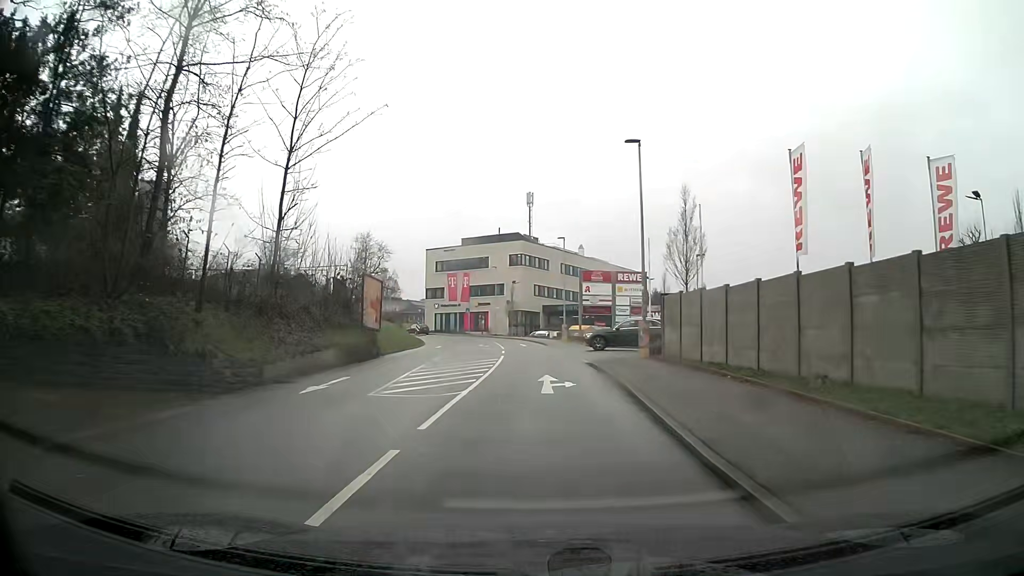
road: tertiary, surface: asphalt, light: Day
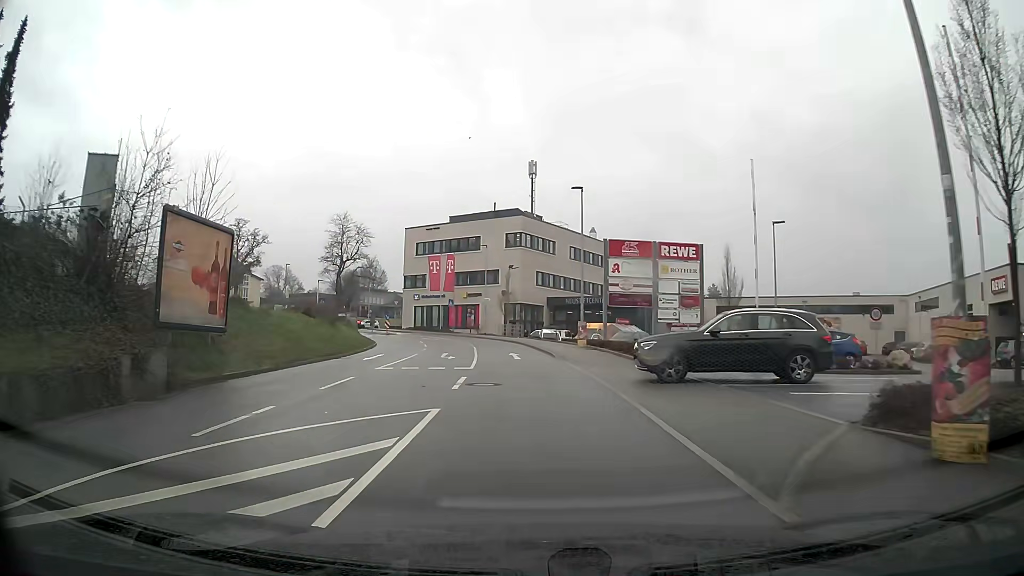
(+0.1, +19.2) m; -1°
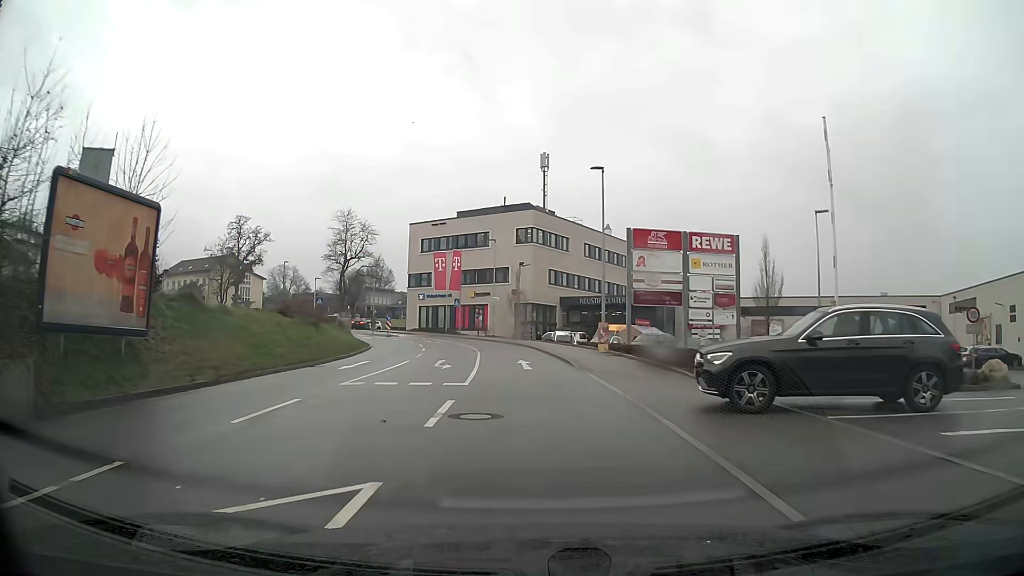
(0.0, +4.8) m; -1°
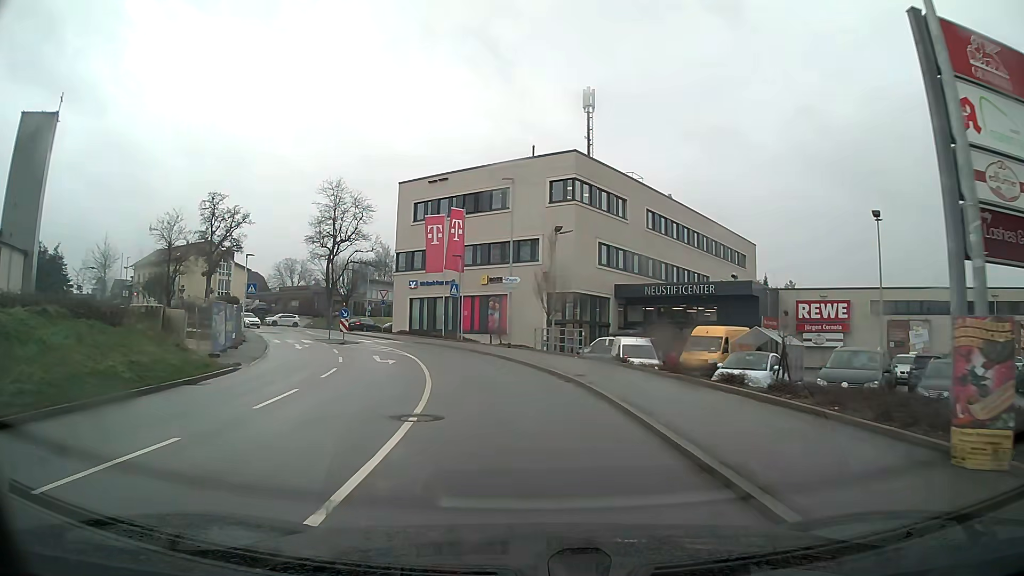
(-0.6, +24.1) m; -4°
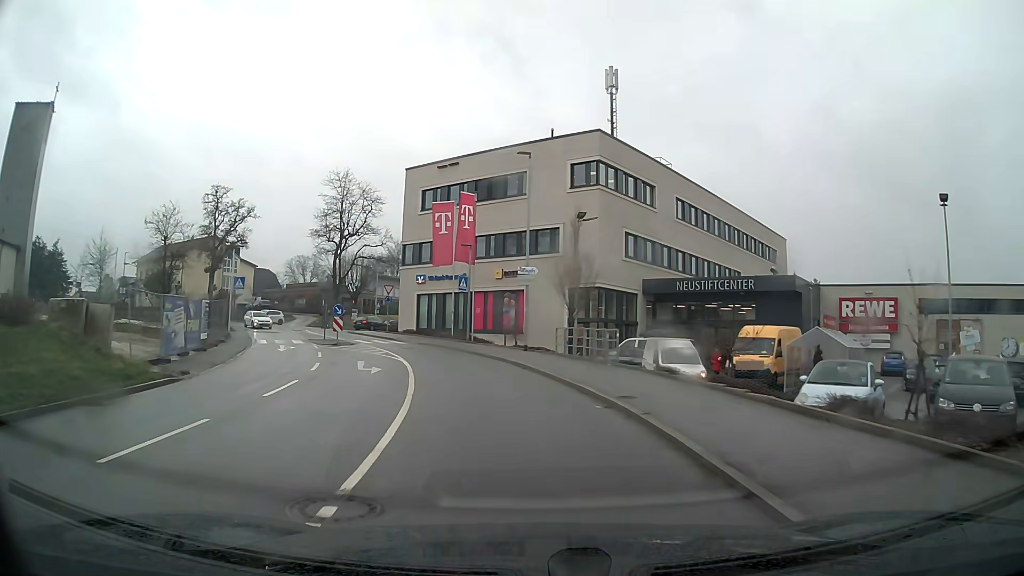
(-0.1, +4.8) m; -2°
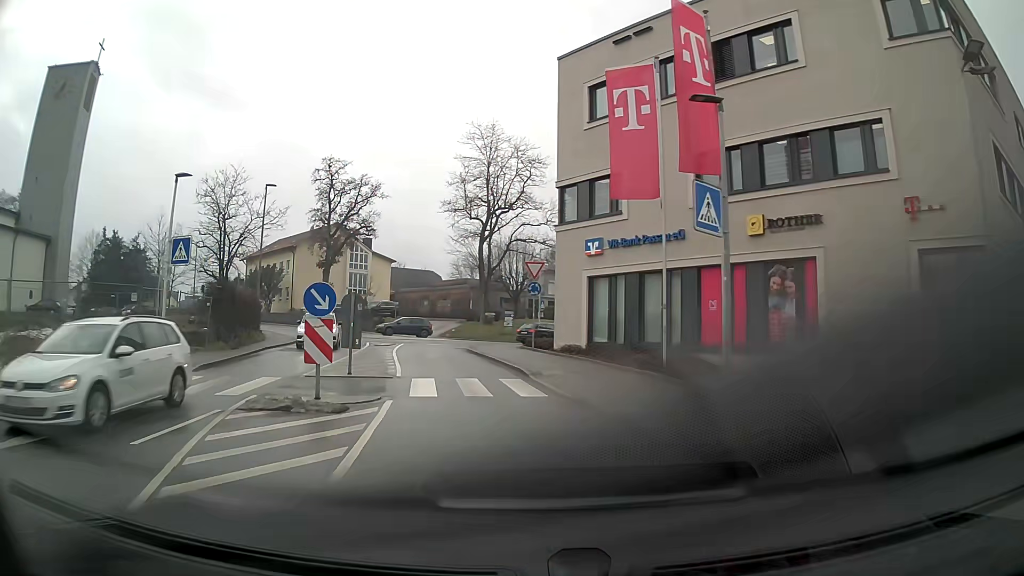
(-3.1, +23.9) m; -16°
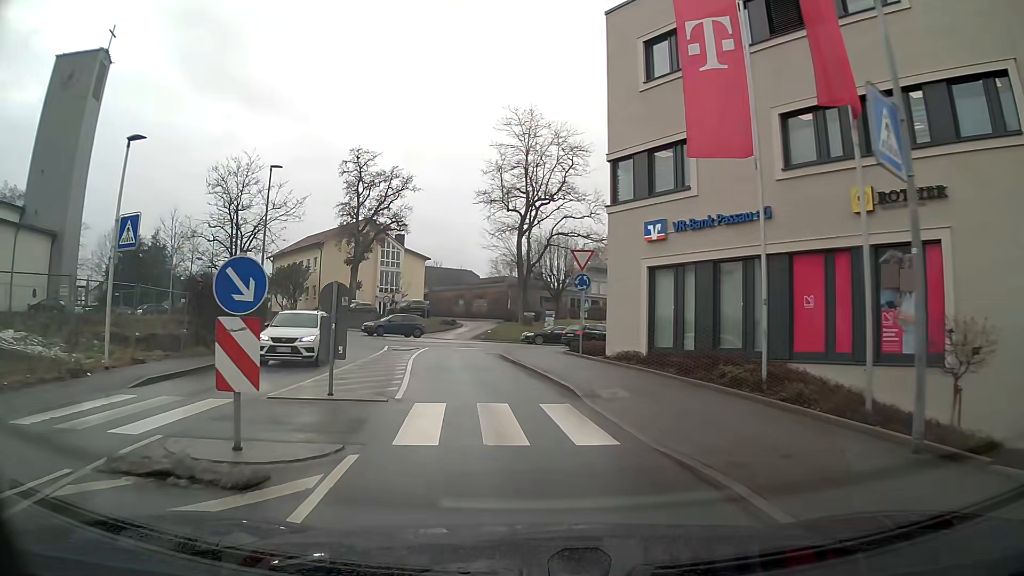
(-0.1, +4.8) m; -3°
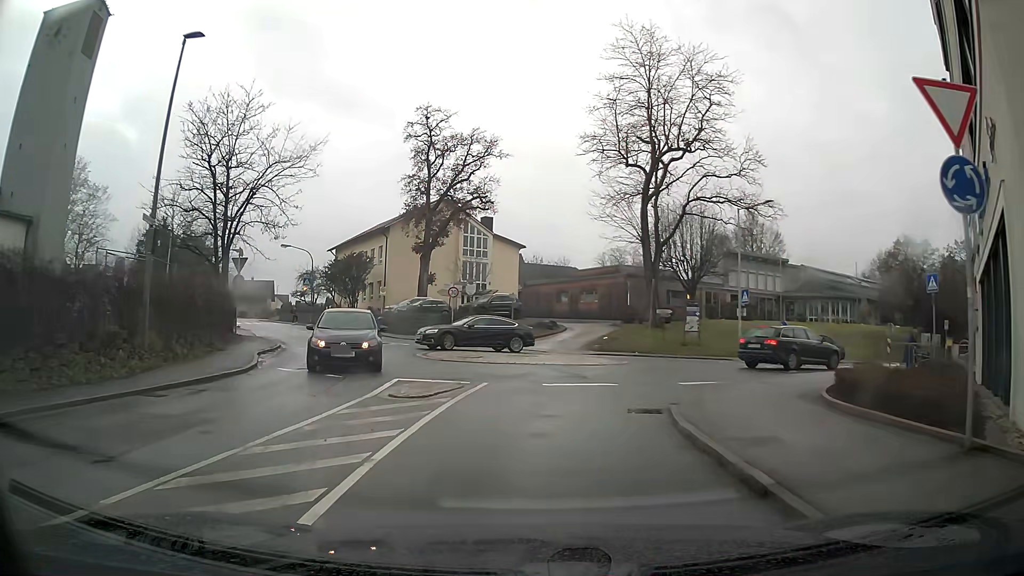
(-1.2, +16.3) m; -8°
(0, +10) (+5, +19) (+13, +24) (+23, +27) (+32, +29) (+42, +31) (+51, +27) (+56, +19) (+60, +9) (+64, 0) m
